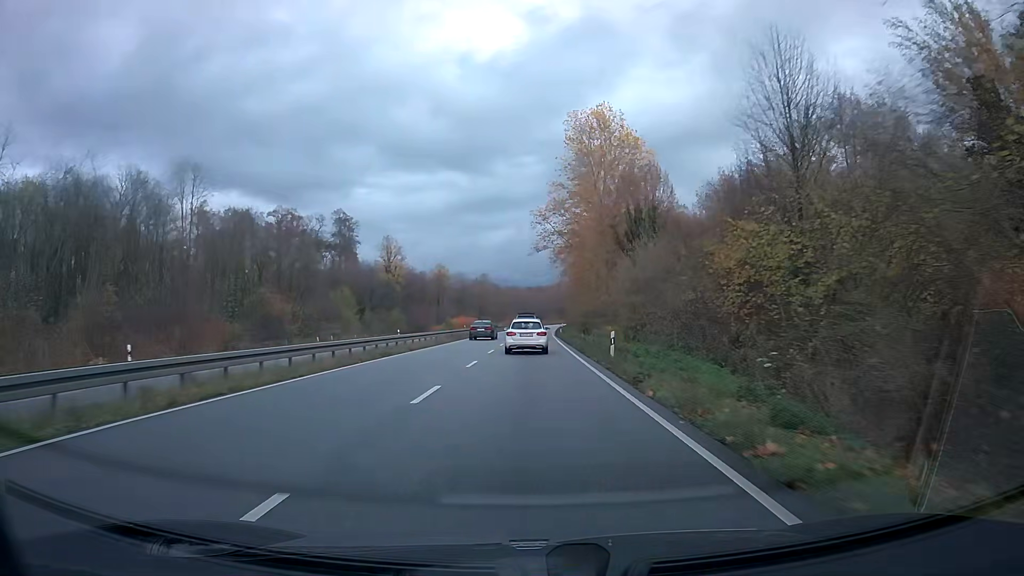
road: trunk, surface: asphalt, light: Day
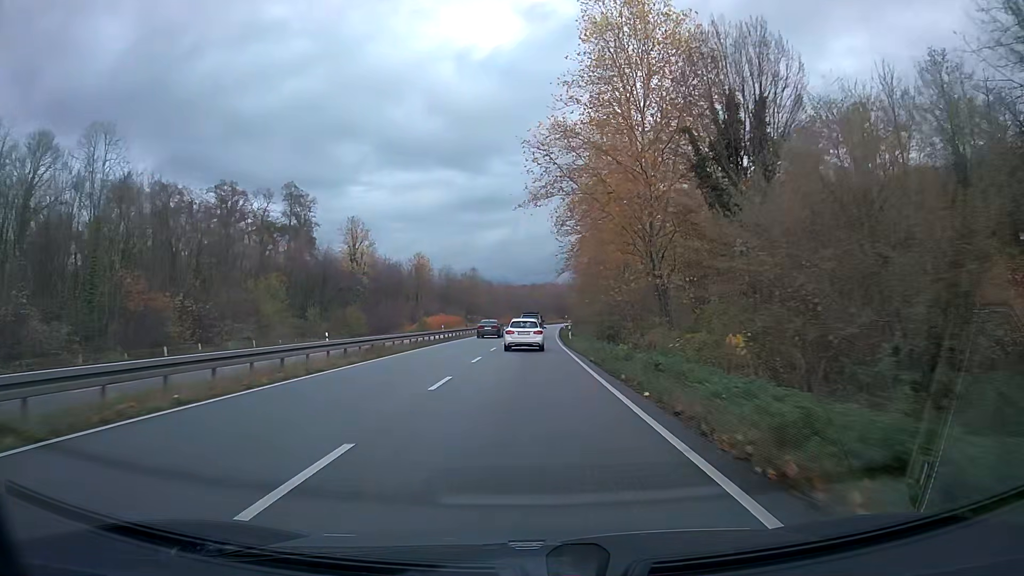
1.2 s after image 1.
(+0.1, +24.6) m; 0°
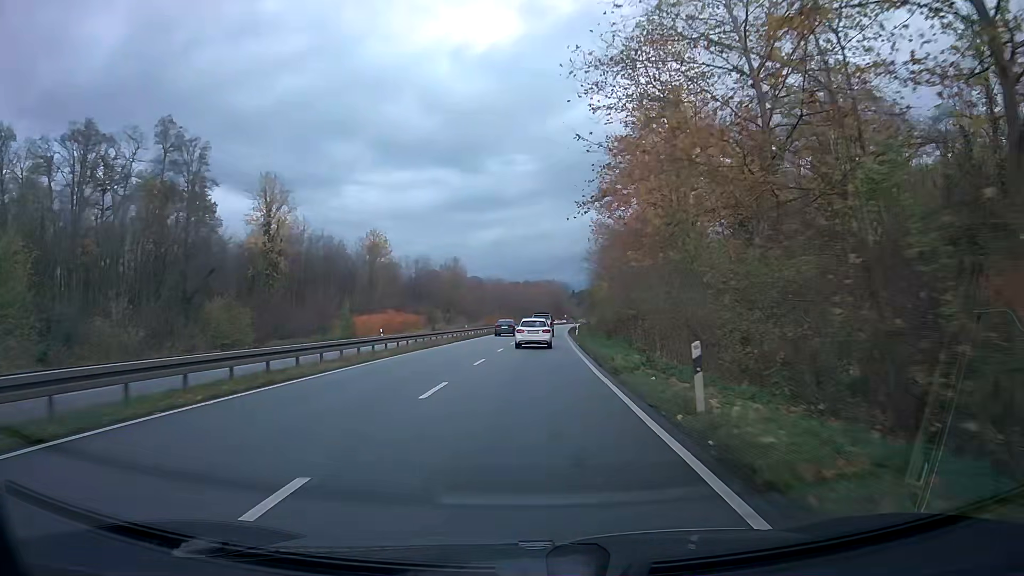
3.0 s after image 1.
(+0.2, +37.1) m; +1°
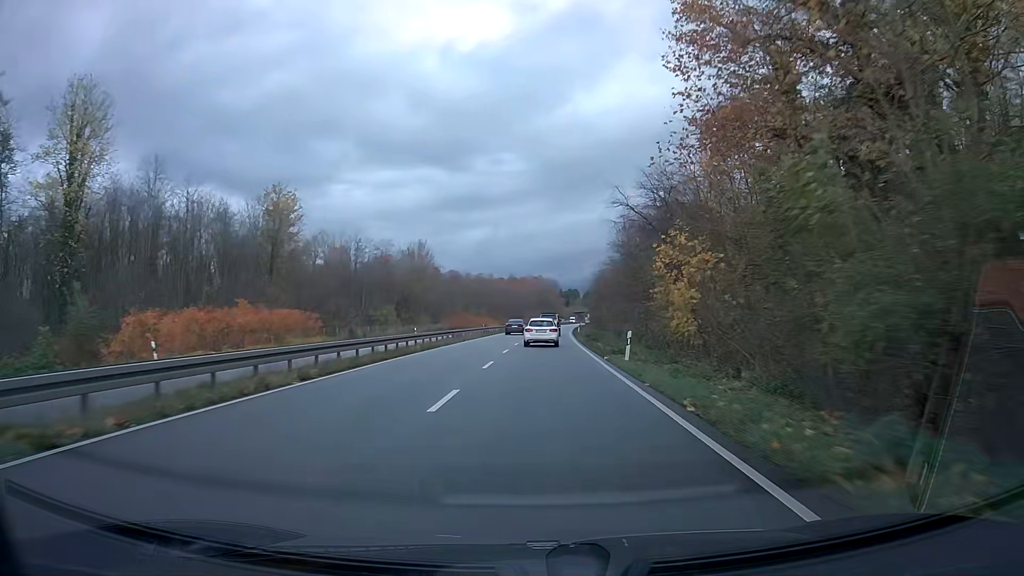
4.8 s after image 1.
(+0.3, +37.3) m; +1°
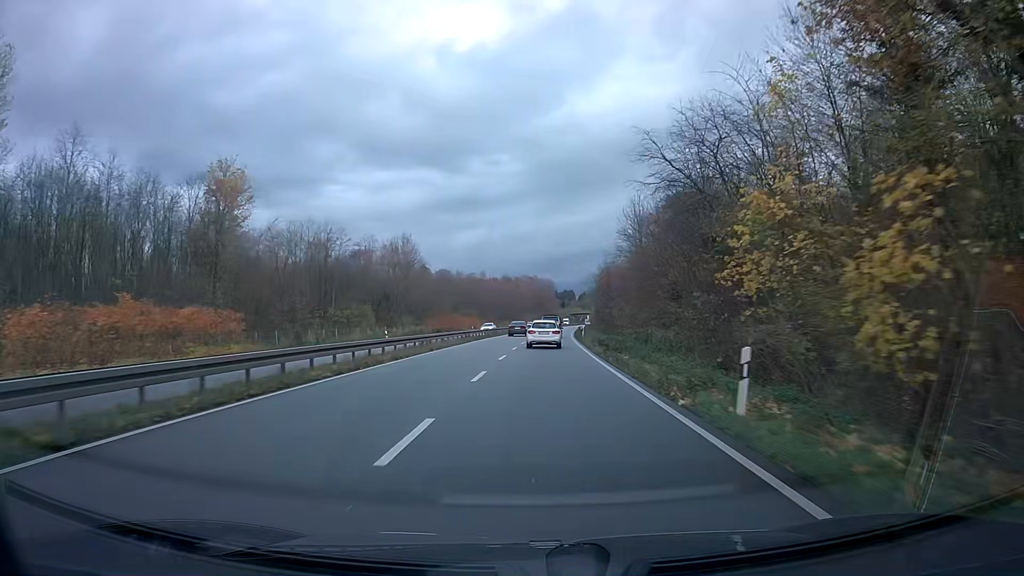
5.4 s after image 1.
(0.0, +12.5) m; 0°
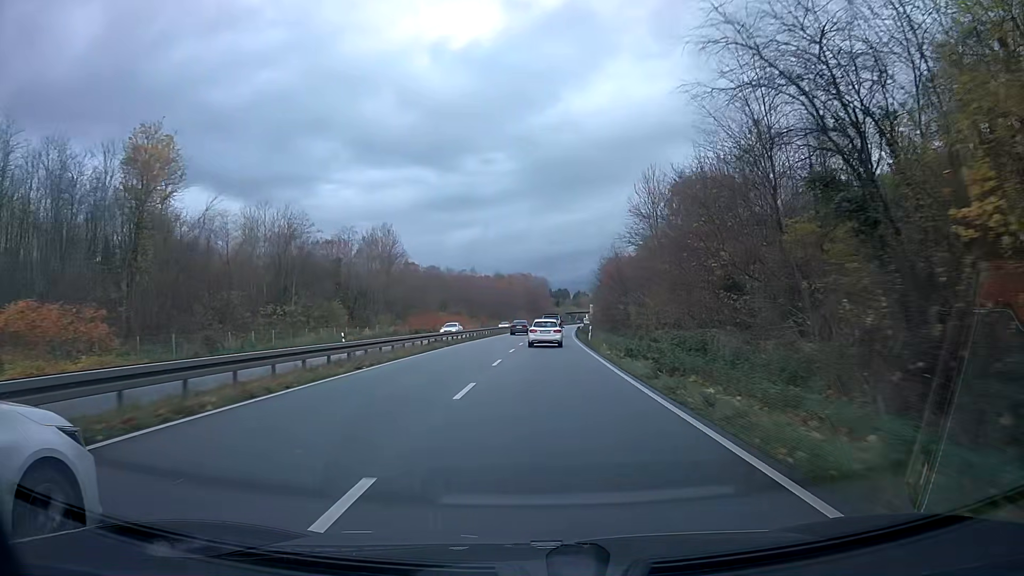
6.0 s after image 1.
(+0.1, +12.5) m; +1°
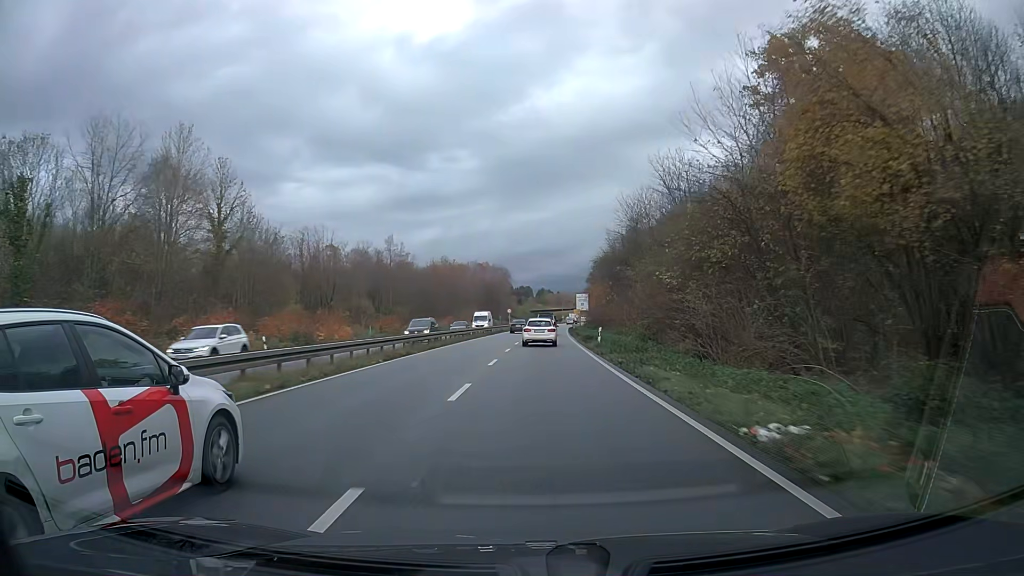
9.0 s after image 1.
(+1.8, +62.6) m; +3°
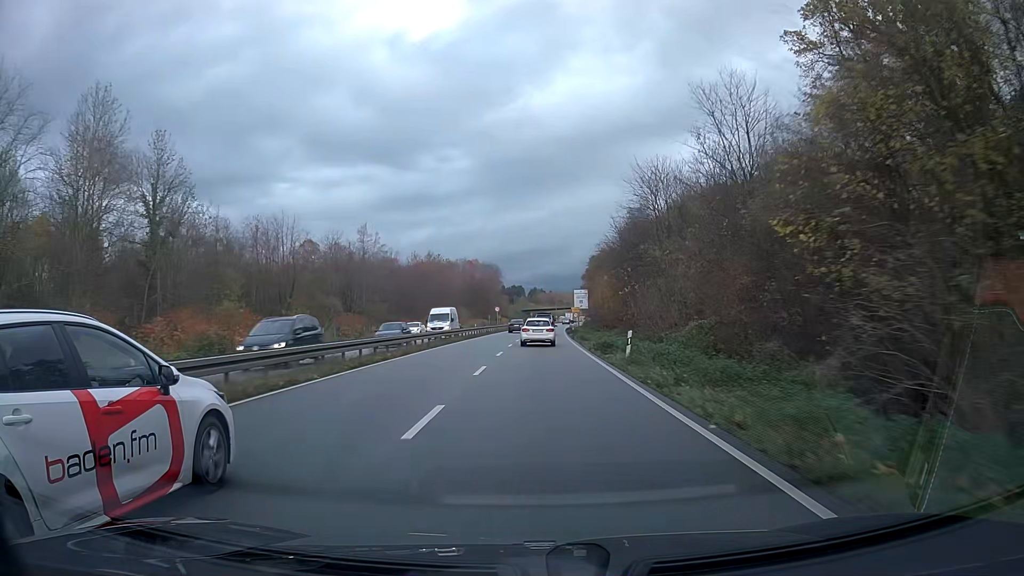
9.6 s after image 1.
(+0.1, +12.5) m; +1°
